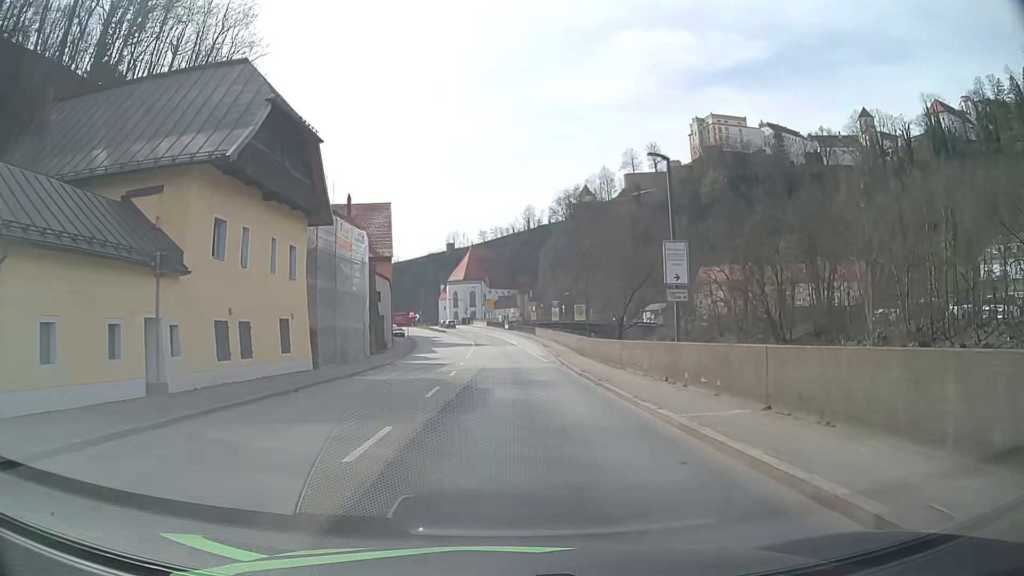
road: primary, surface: asphalt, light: Day
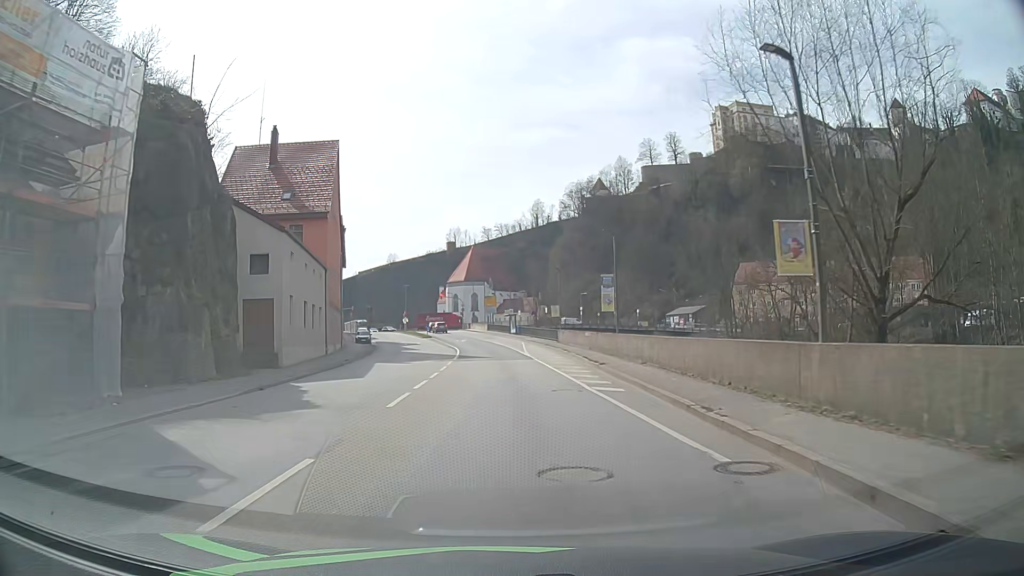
(0.0, +30.2) m; 0°
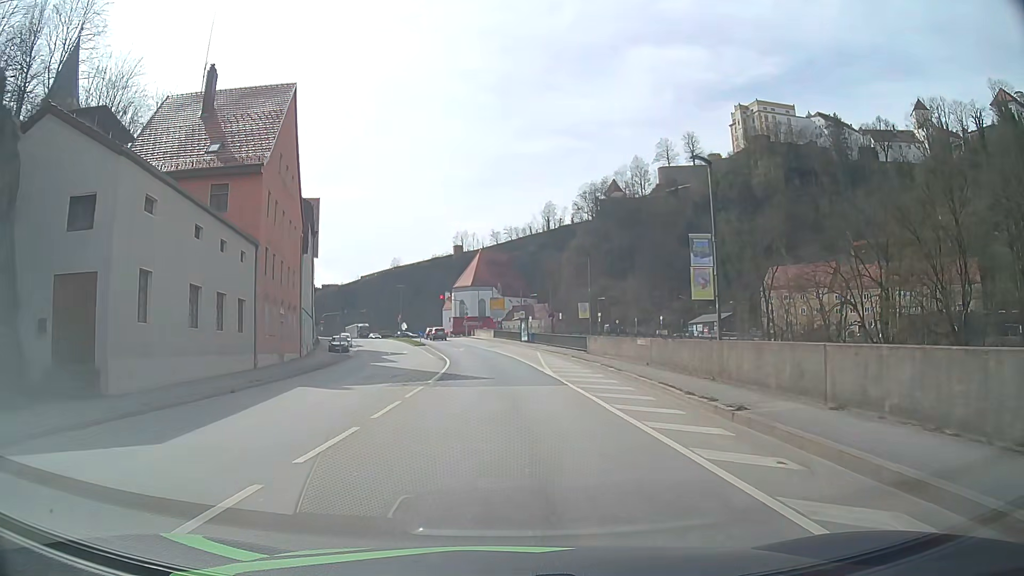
(0.0, +15.1) m; -1°
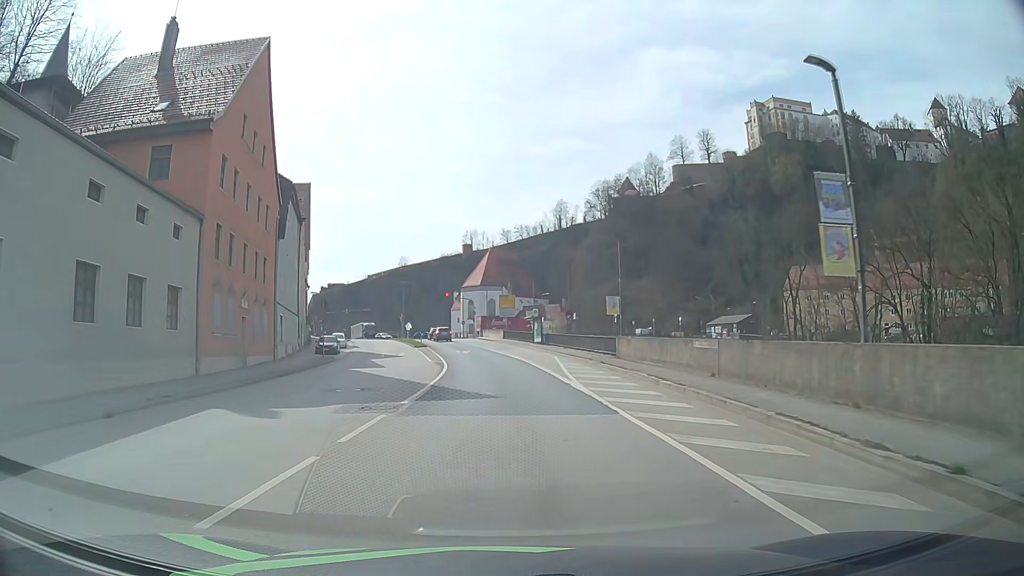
(-0.1, +7.5) m; -1°
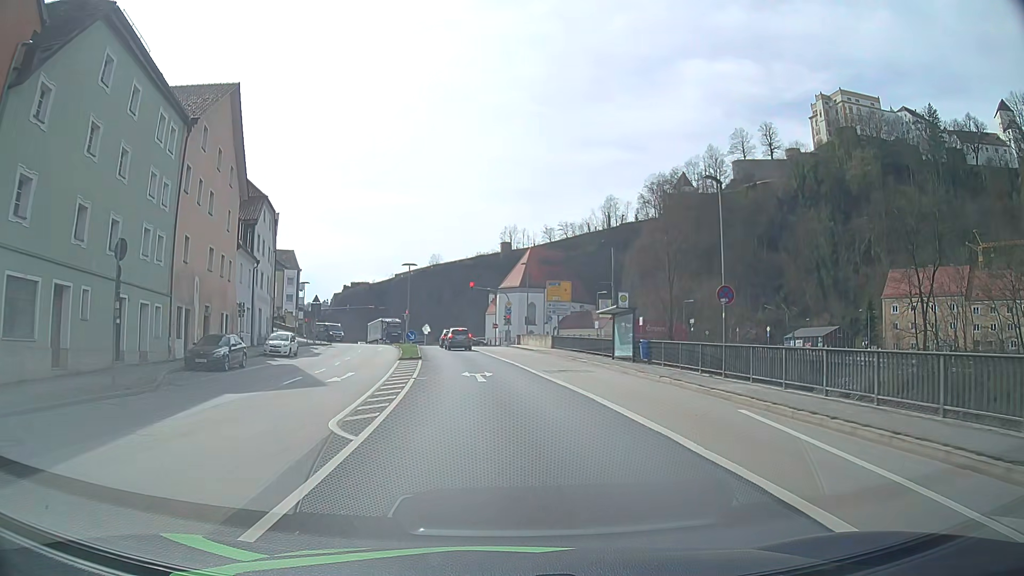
(-0.7, +27.9) m; -3°
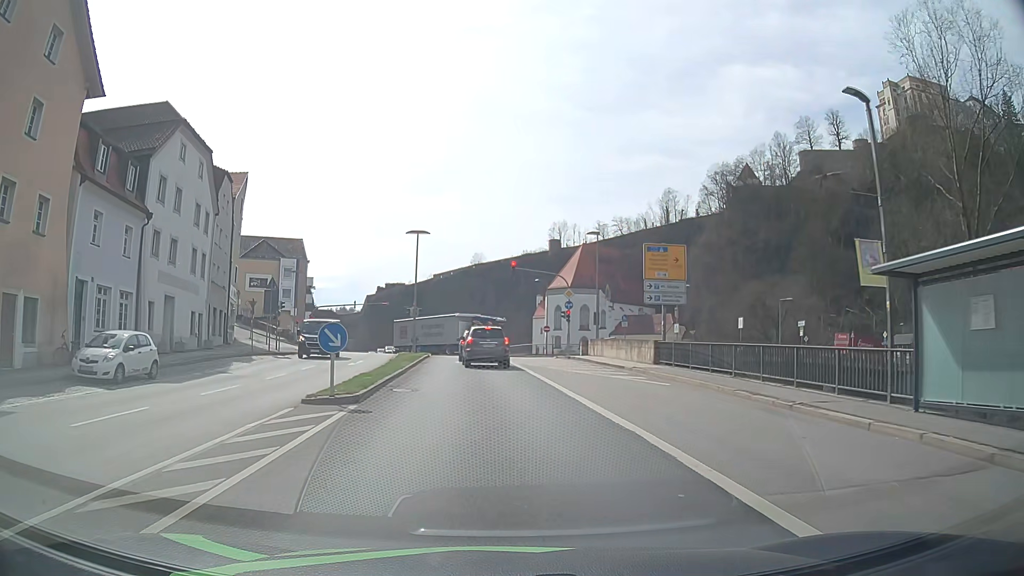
(-0.8, +23.1) m; -4°
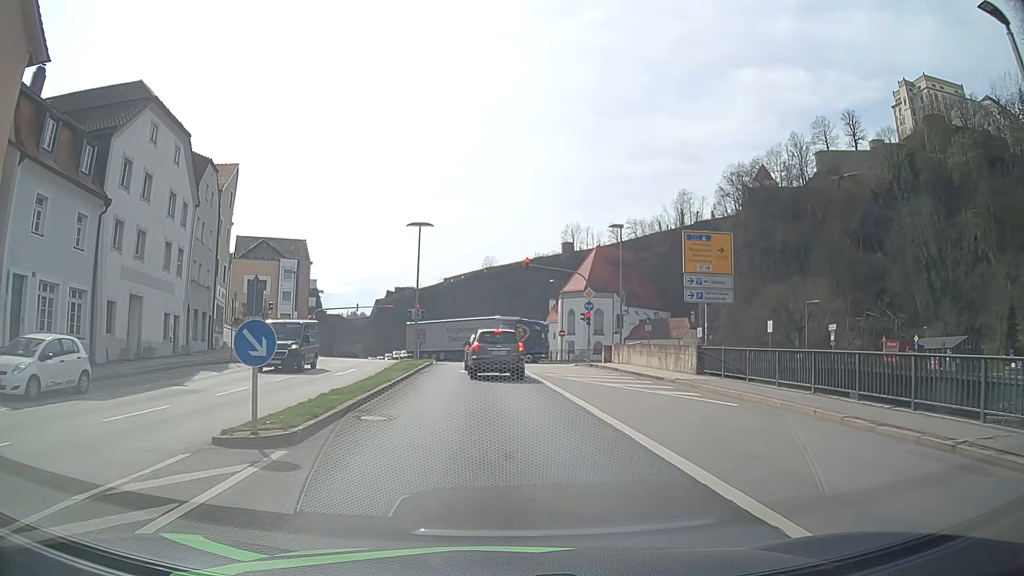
(0.0, +4.8) m; -1°
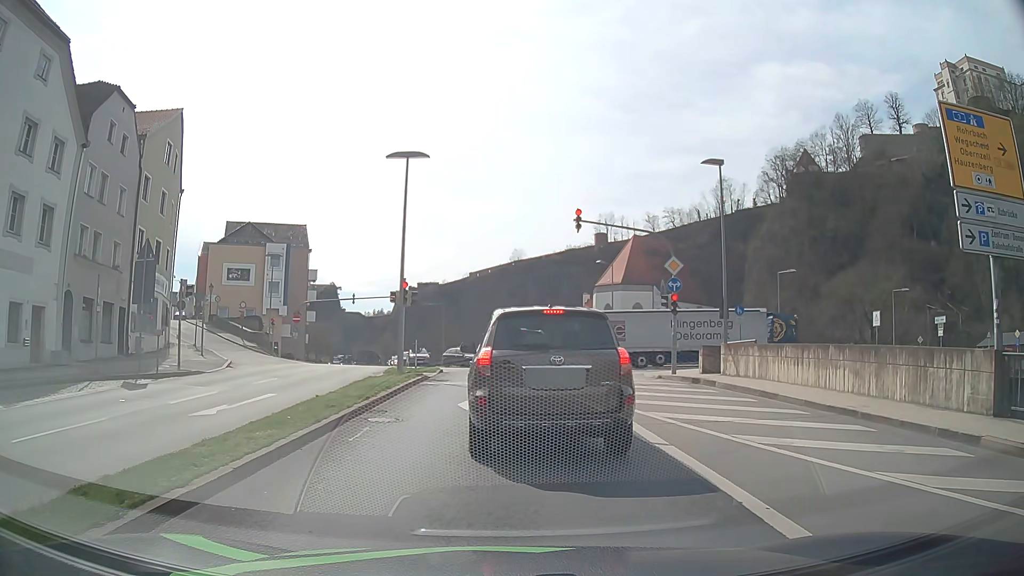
(-0.3, +14.4) m; -2°
(0, +10) (-1, +20) (0, +30) (+4, +39) (+11, +45) (+21, +49) (+30, +52) (+40, +54) (+50, +57) (+59, +61) m
